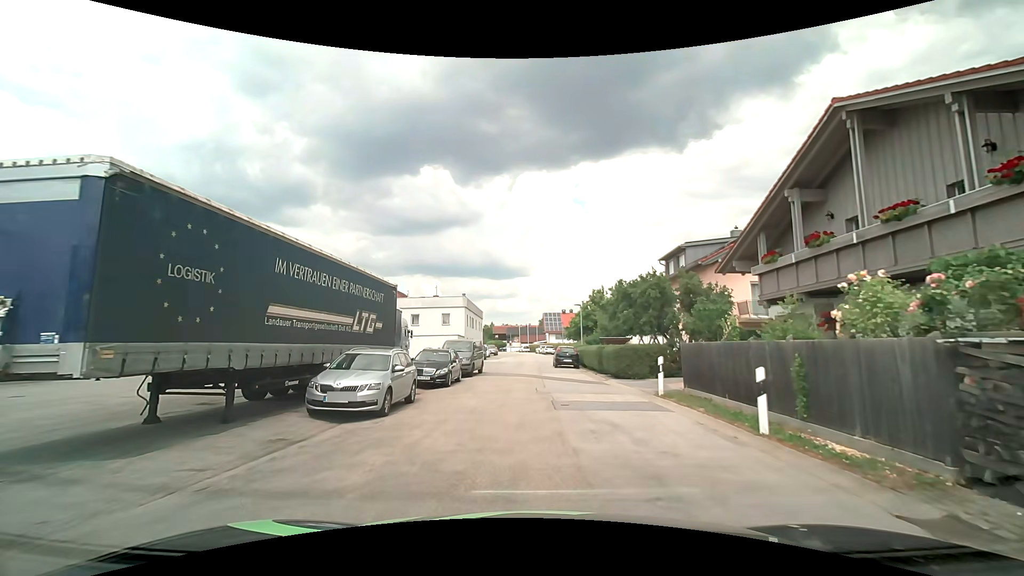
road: residential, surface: asphalt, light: Day
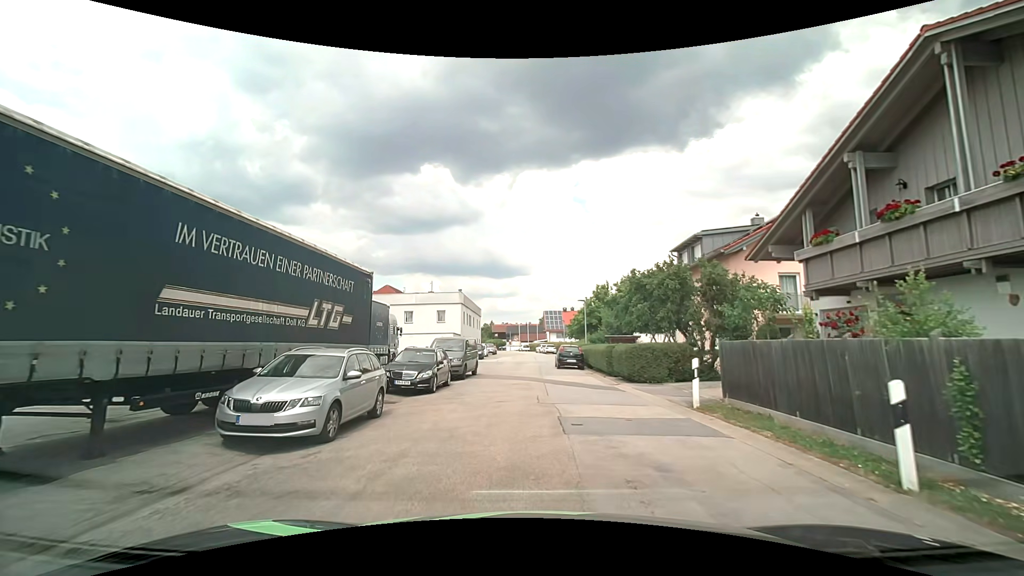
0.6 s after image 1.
(0.0, +3.1) m; -1°
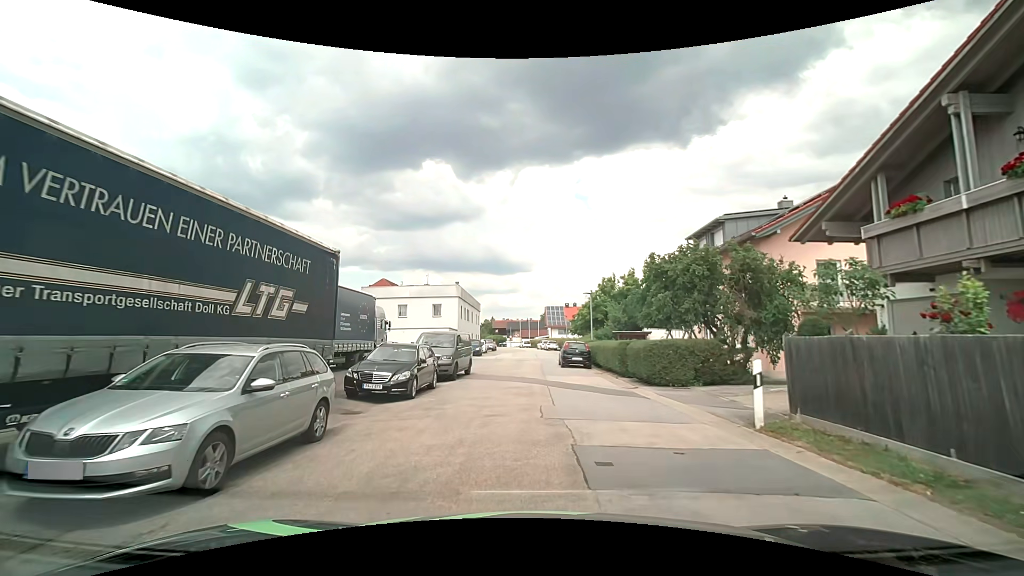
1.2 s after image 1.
(0.0, +3.1) m; +1°
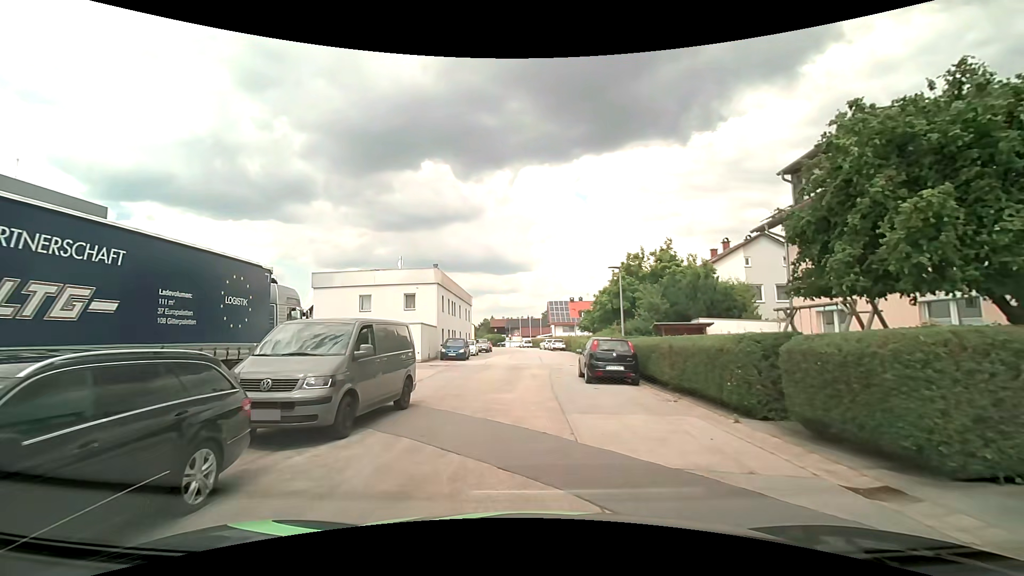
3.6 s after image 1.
(-0.1, +11.8) m; -1°
